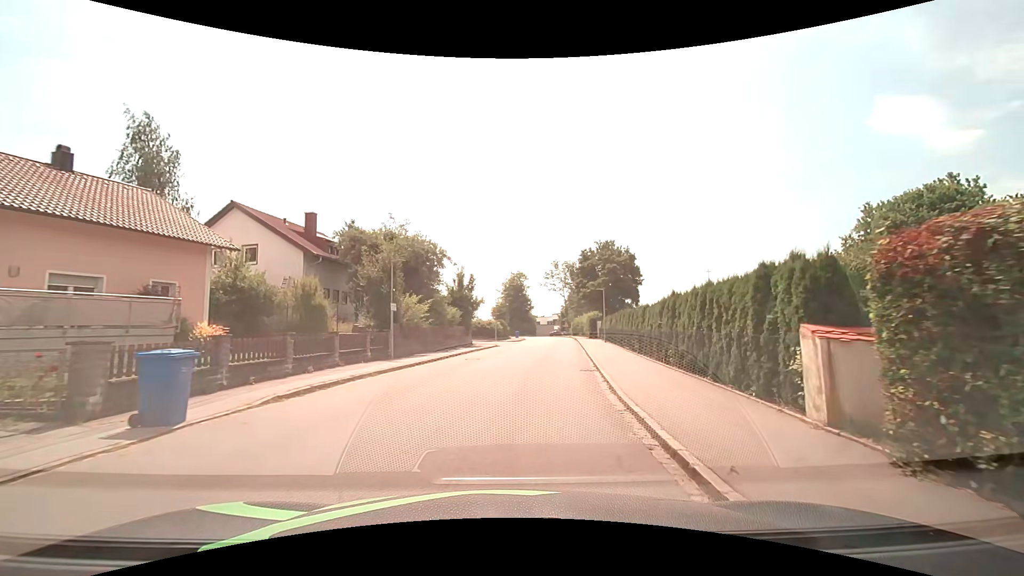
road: residential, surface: asphalt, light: Day
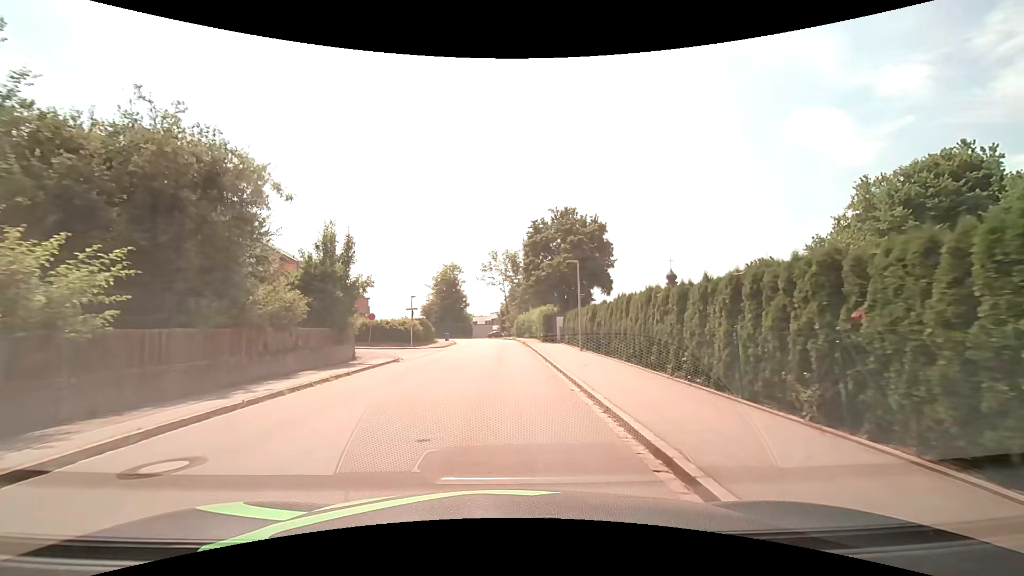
(+1.2, +16.4) m; +8°
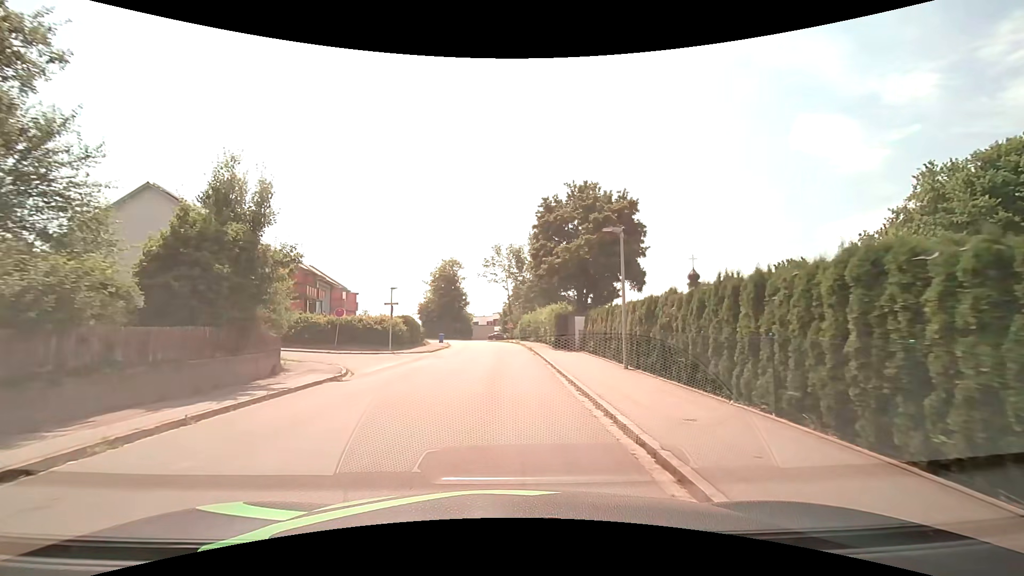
(0.0, +8.3) m; -1°
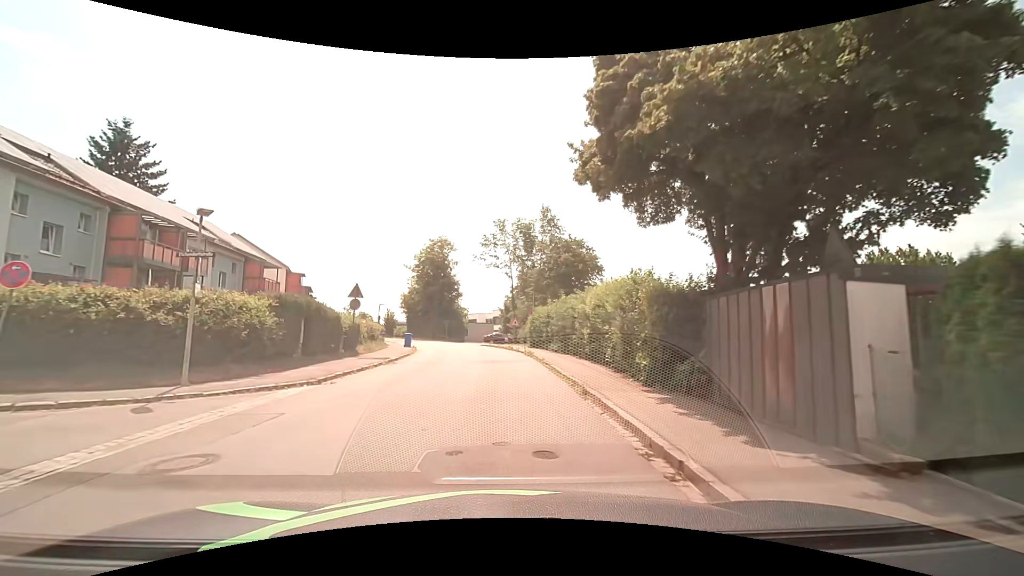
(0.0, +21.2) m; 0°
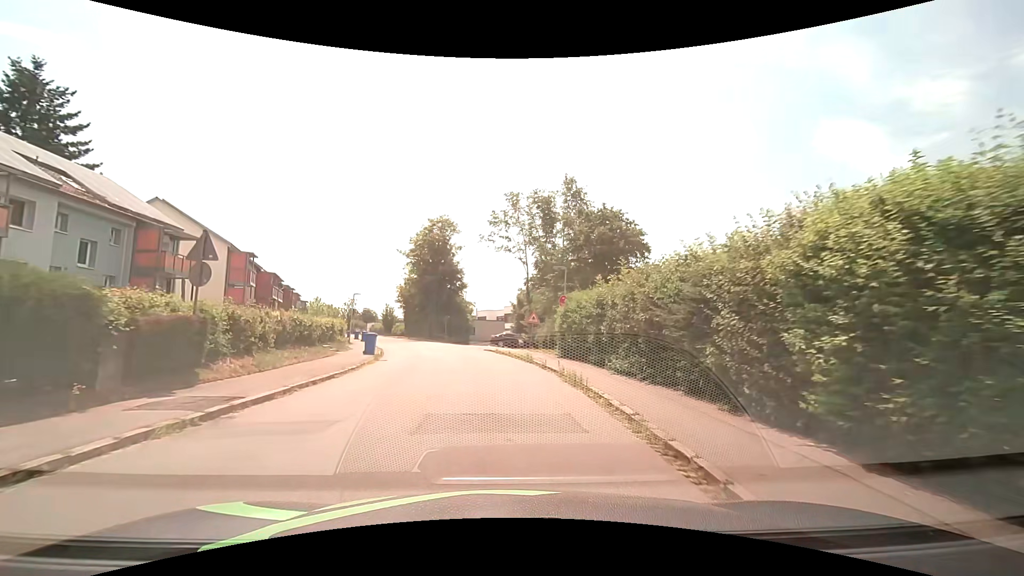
(-0.1, +13.8) m; -1°
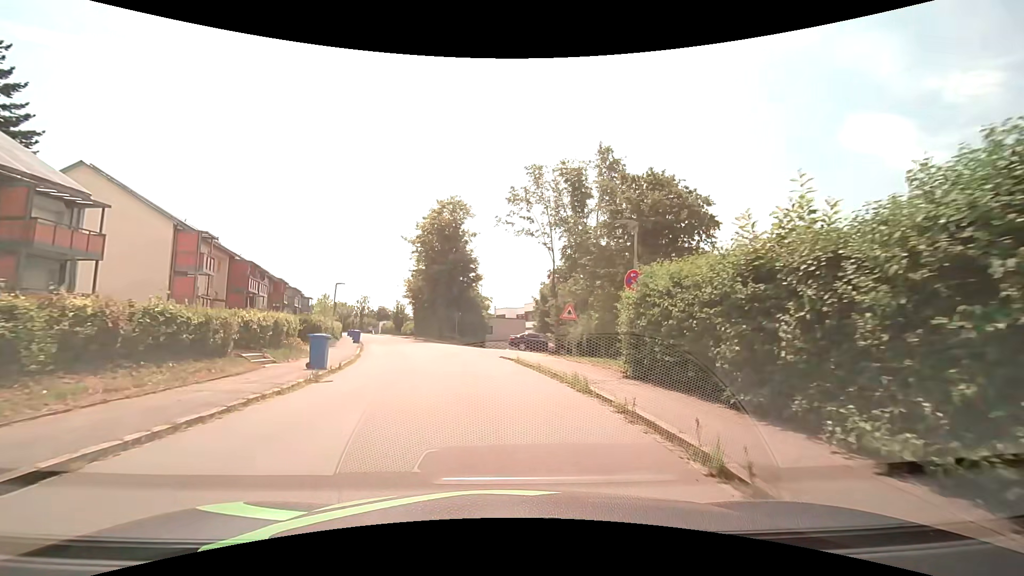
(-0.1, +9.4) m; -2°
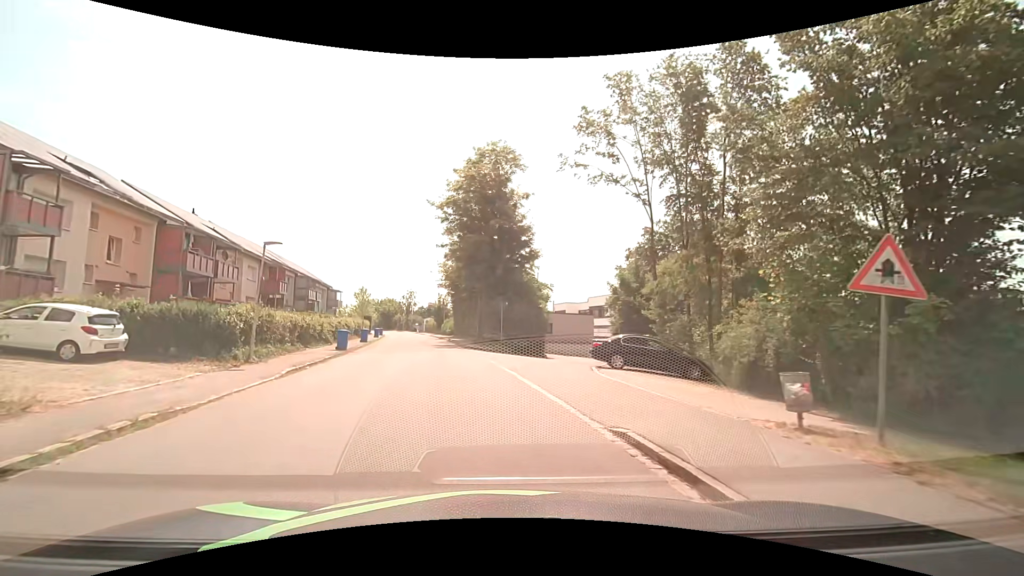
(-0.7, +16.8) m; -6°
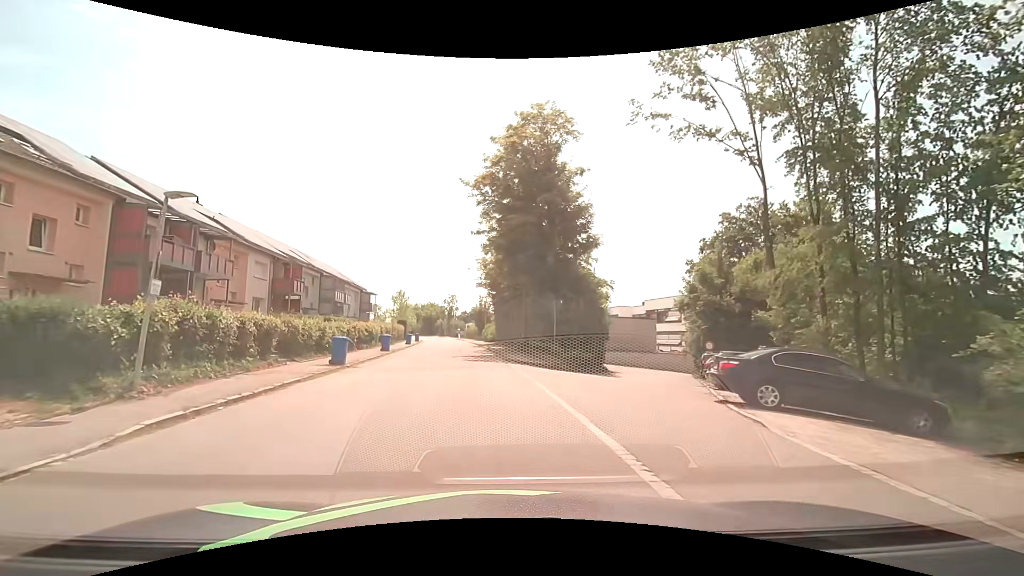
(-0.4, +7.9) m; -5°
(0, +10) (-1, +20) (-2, +30) (-4, +40) (-5, +50) (-6, +60) (-7, +70) (-9, +80) (-10, +89) (-12, +99) m
